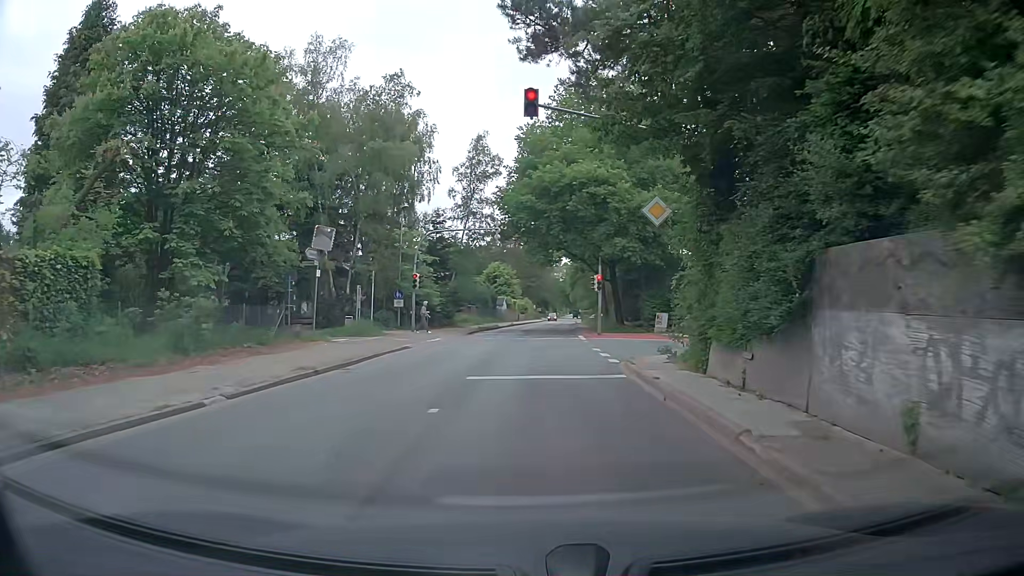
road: tertiary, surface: asphalt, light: Day
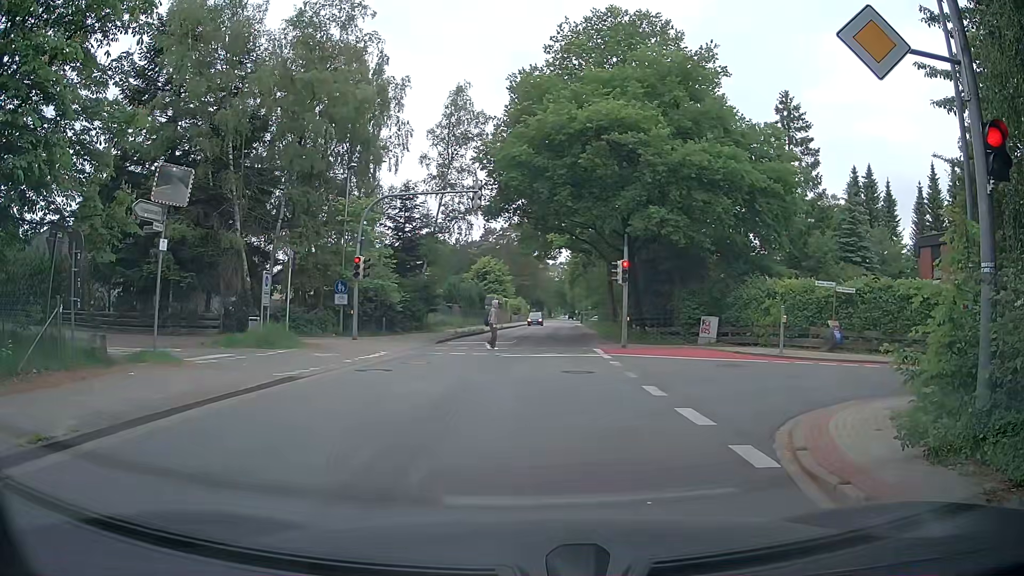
(-0.1, +11.2) m; -1°
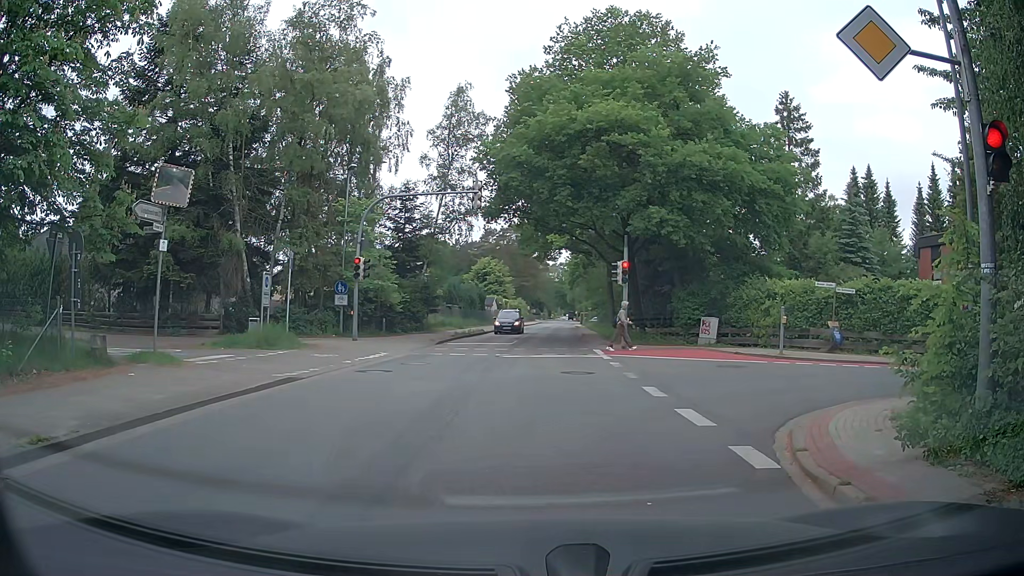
(0.0, +0.1) m; 0°
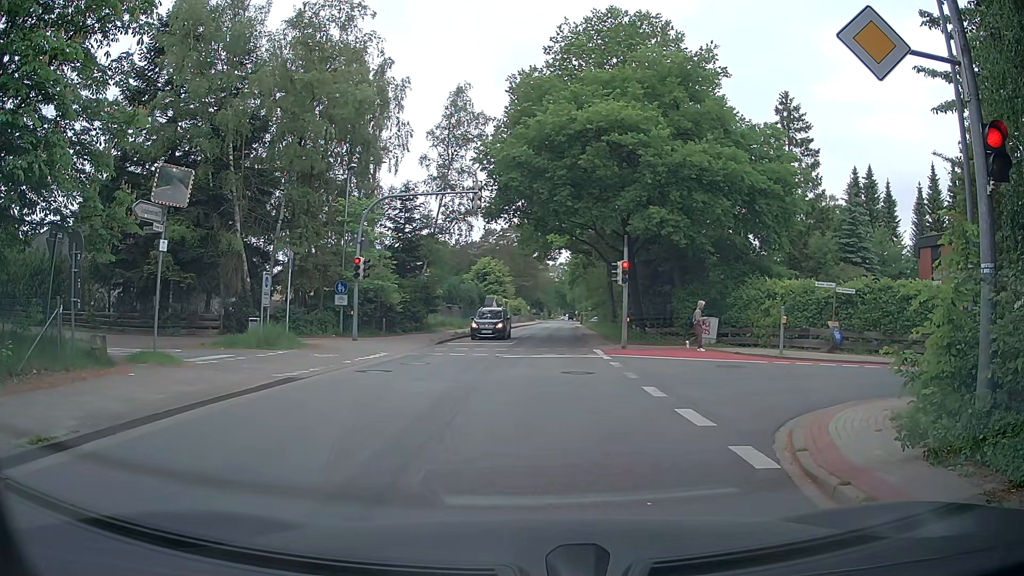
(0.0, 0.0) m; 0°
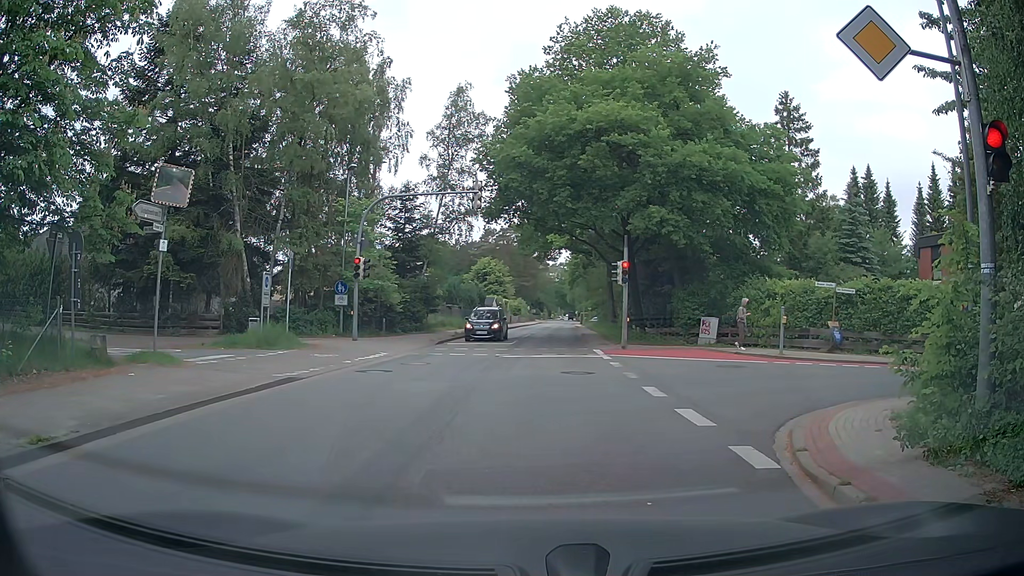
(0.0, 0.0) m; 0°
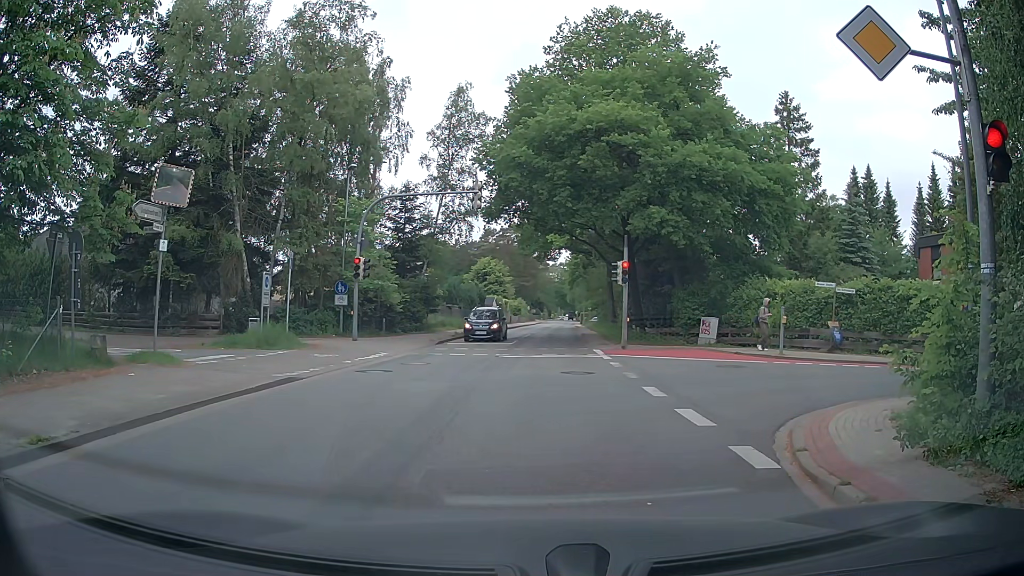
(0.0, 0.0) m; 0°
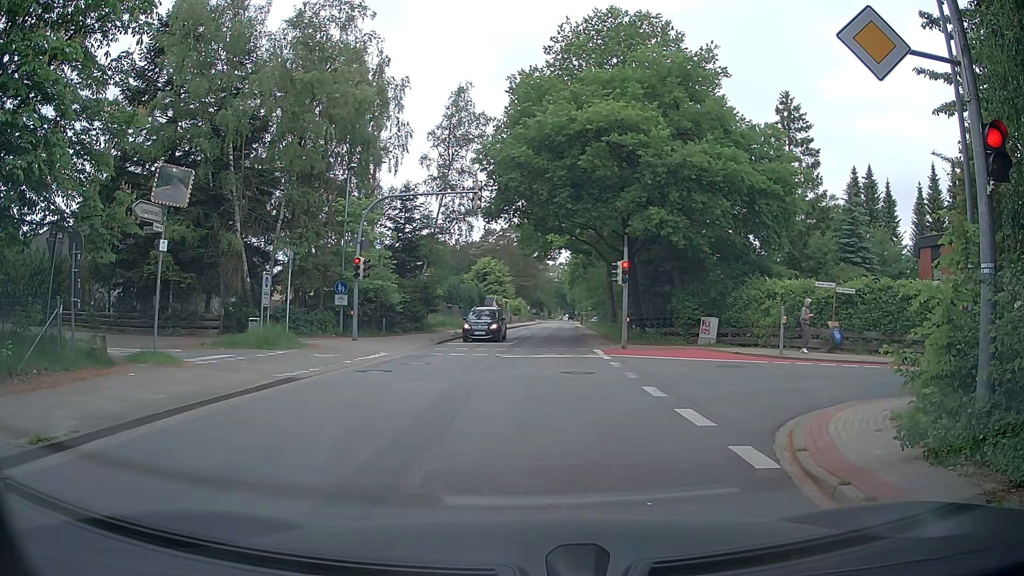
(0.0, 0.0) m; 0°
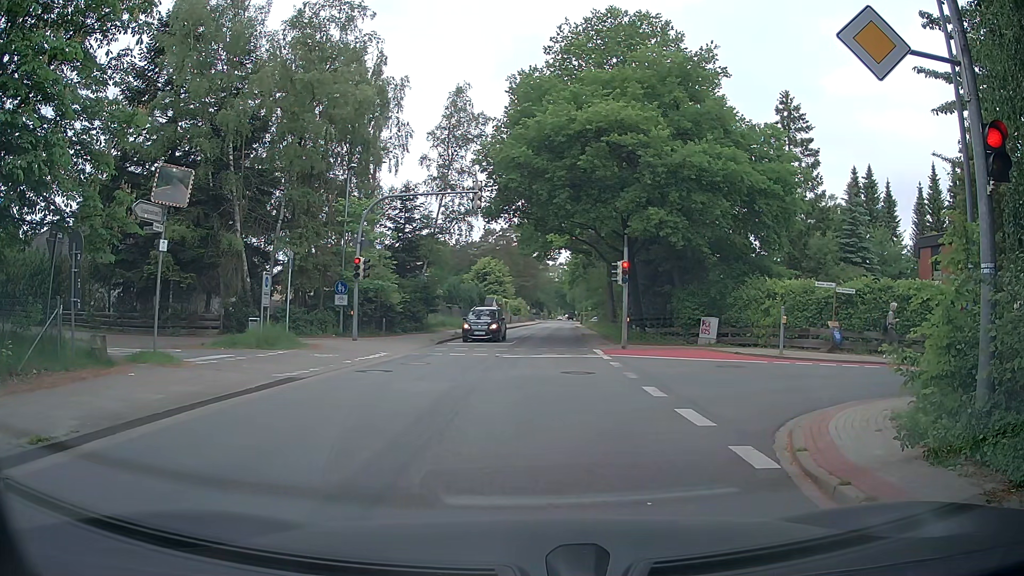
(0.0, 0.0) m; 0°
